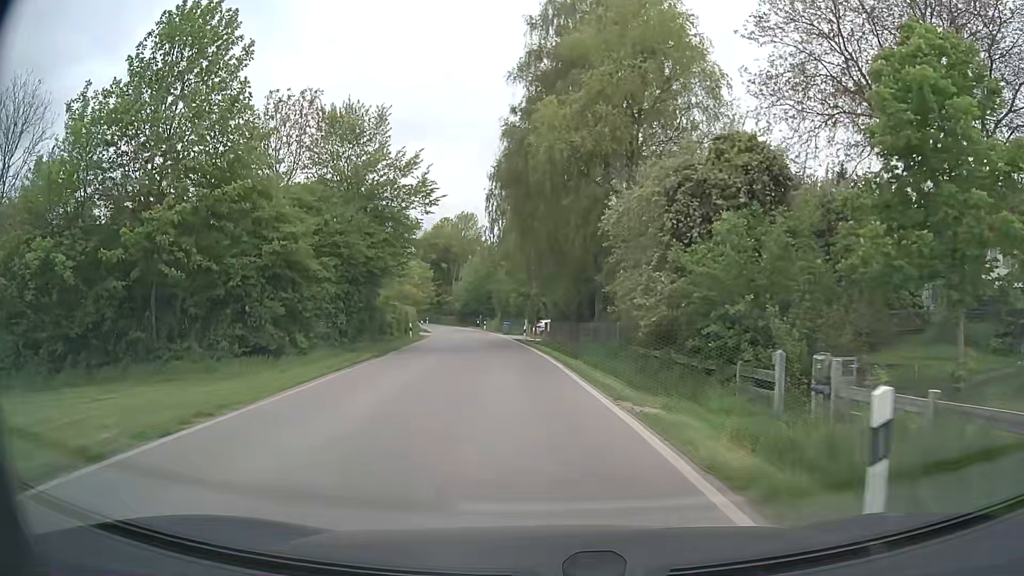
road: secondary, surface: asphalt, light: Day
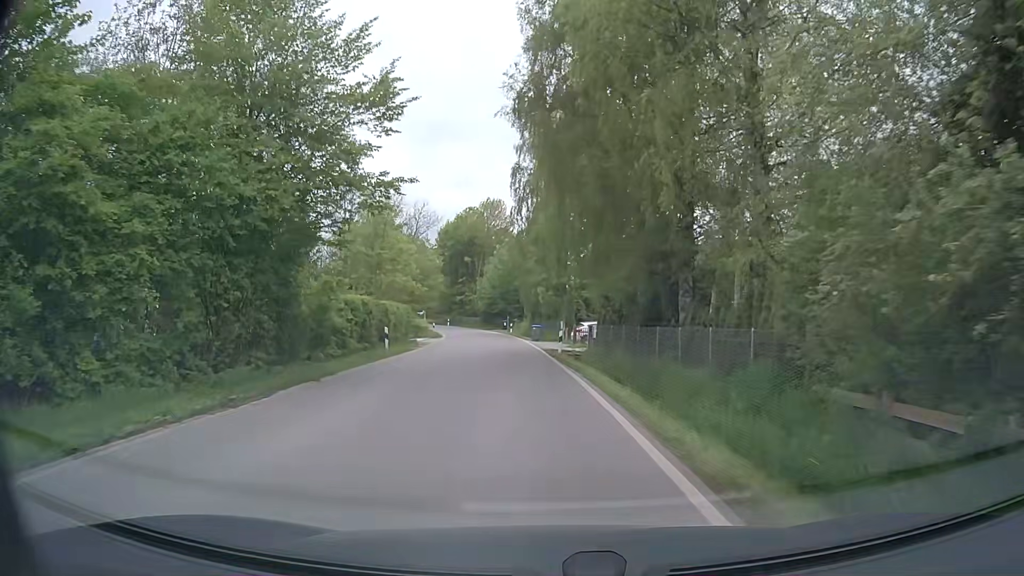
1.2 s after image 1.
(-0.4, +14.0) m; -3°
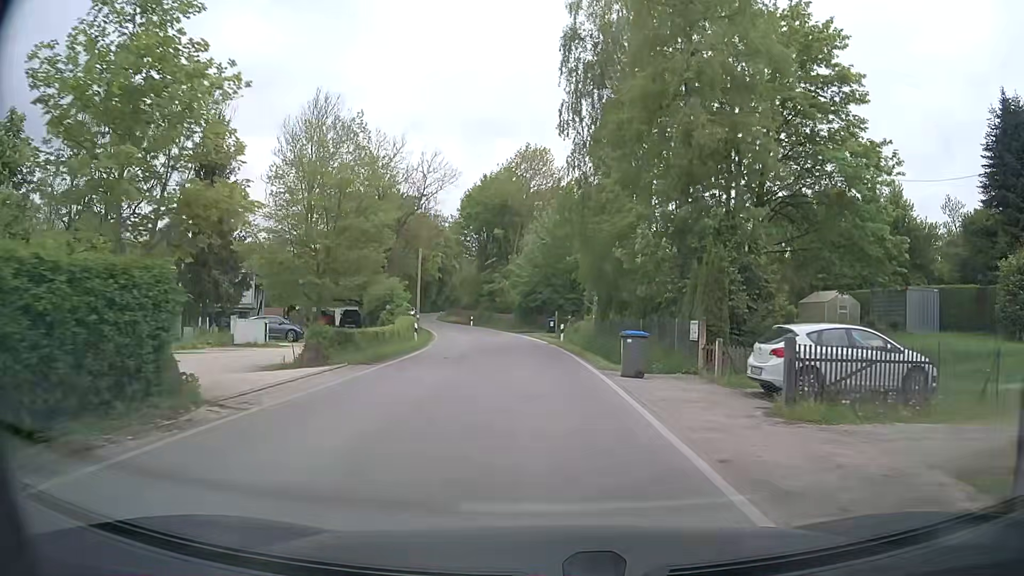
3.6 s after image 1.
(-1.6, +29.0) m; -4°
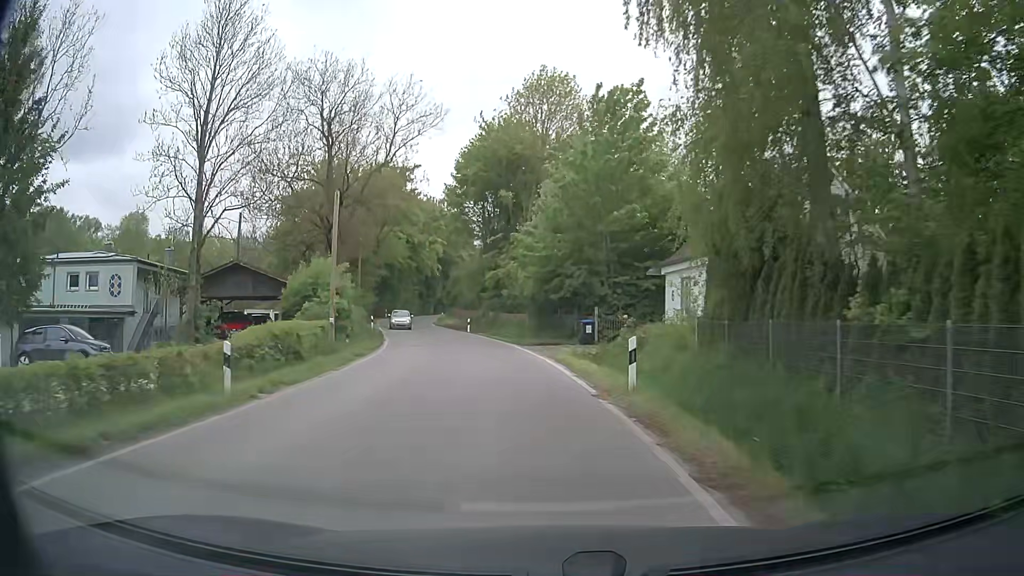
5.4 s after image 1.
(-0.2, +21.5) m; -3°
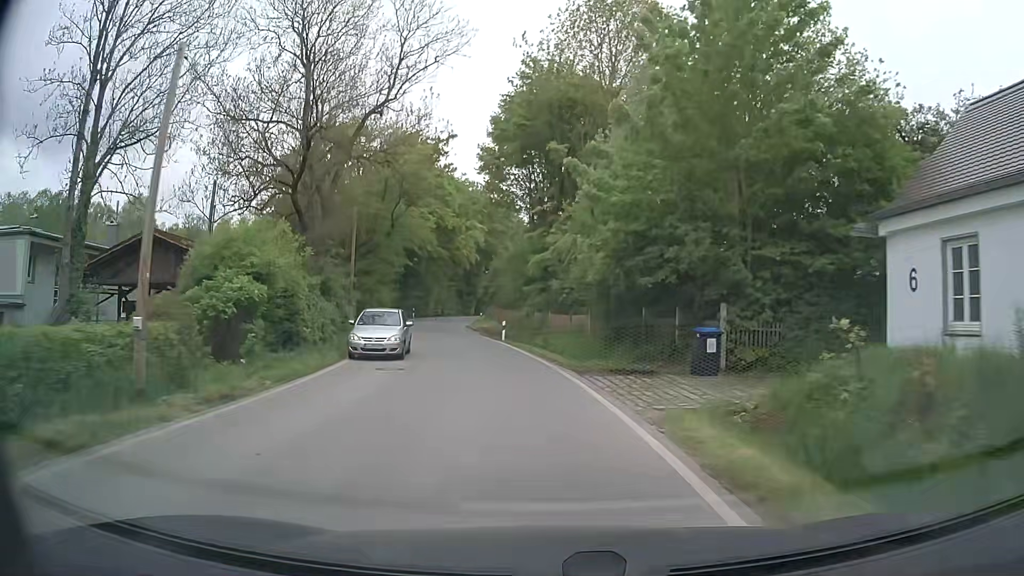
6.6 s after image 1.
(-0.4, +14.0) m; -3°
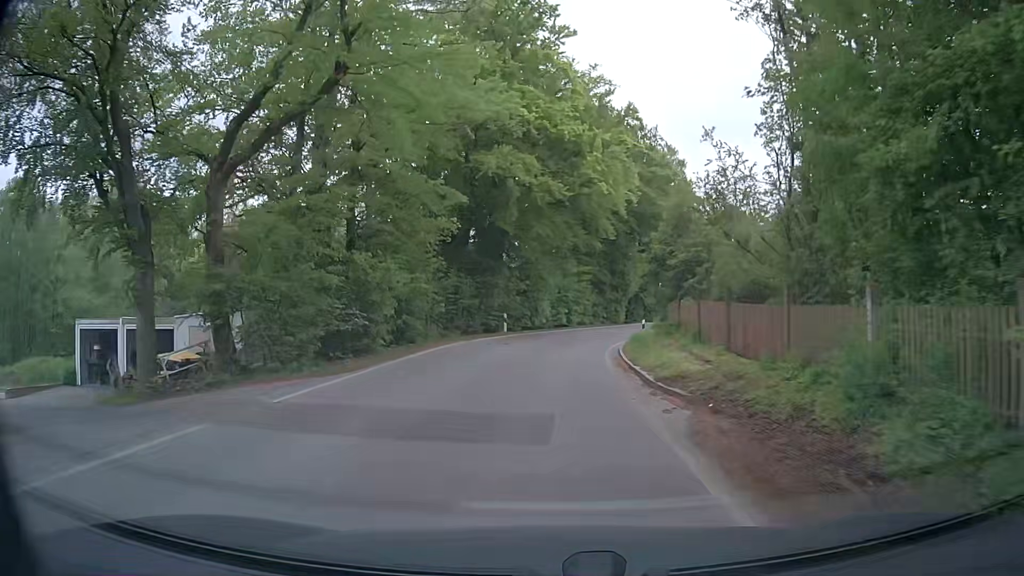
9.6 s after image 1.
(-4.4, +34.1) m; -14°
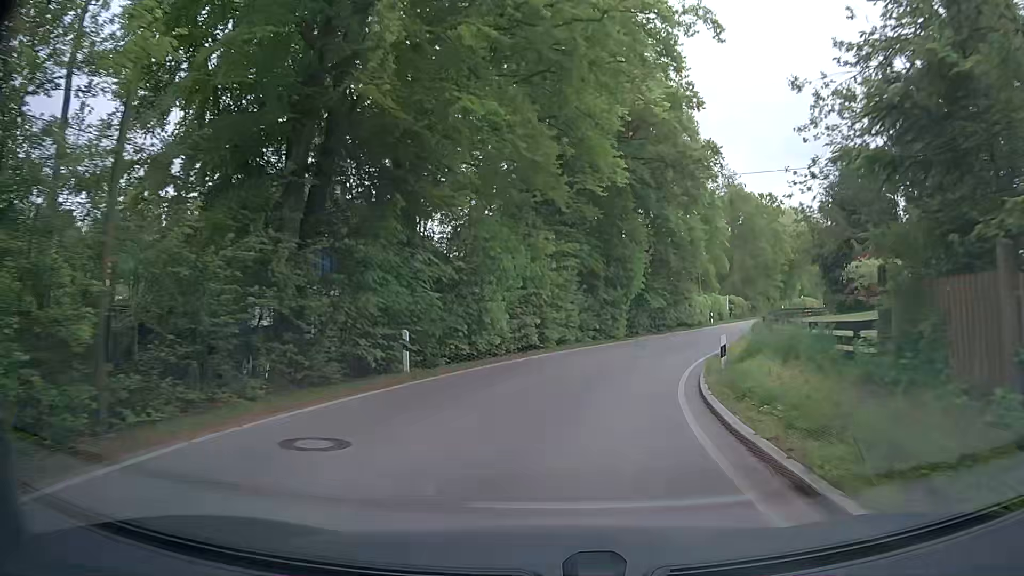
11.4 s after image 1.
(+0.5, +18.7) m; +4°
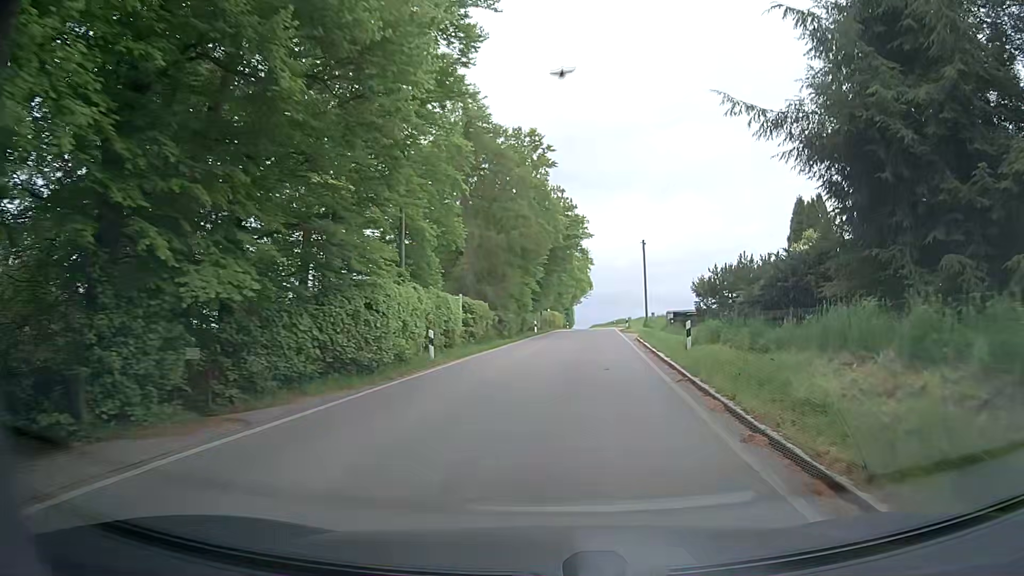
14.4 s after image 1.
(+6.2, +30.8) m; +25°
(0, +10) (+1, +20) (+2, +30) (+3, +40) (+4, +50) (+5, +60) (+6, +70) (+7, +80) (+7, +90) (+8, +100) m
